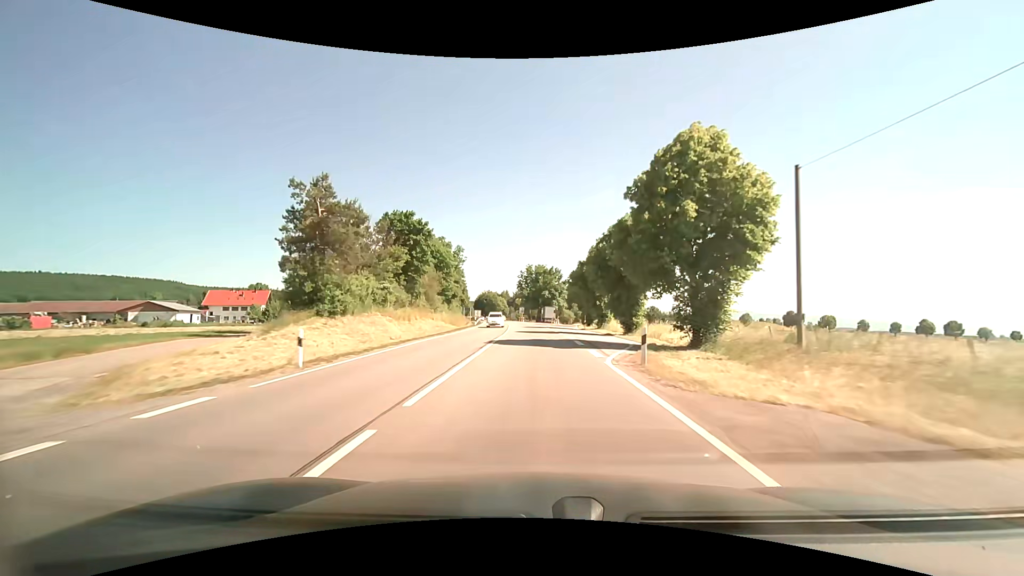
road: primary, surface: asphalt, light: Day
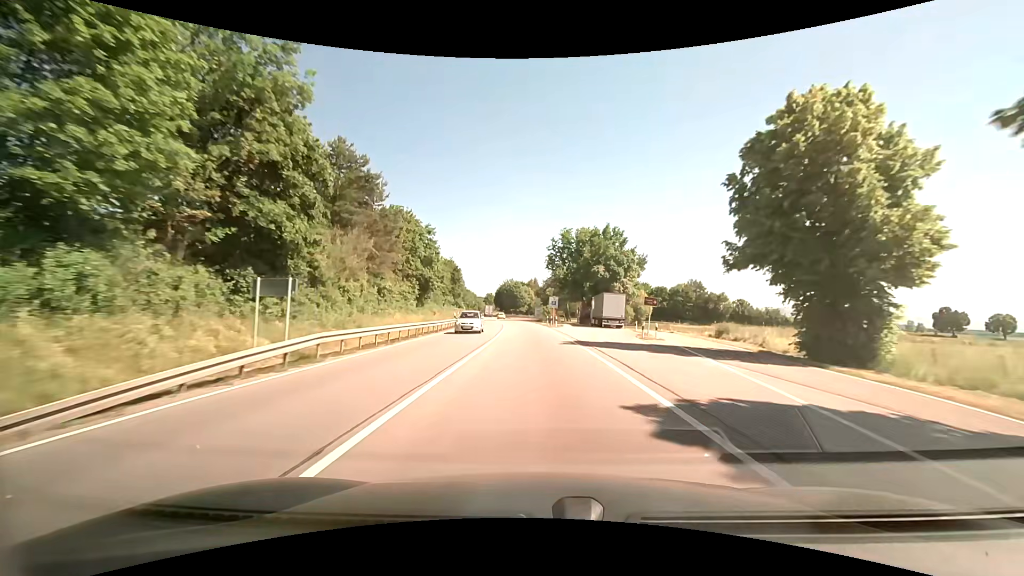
(-1.7, +64.8) m; -4°
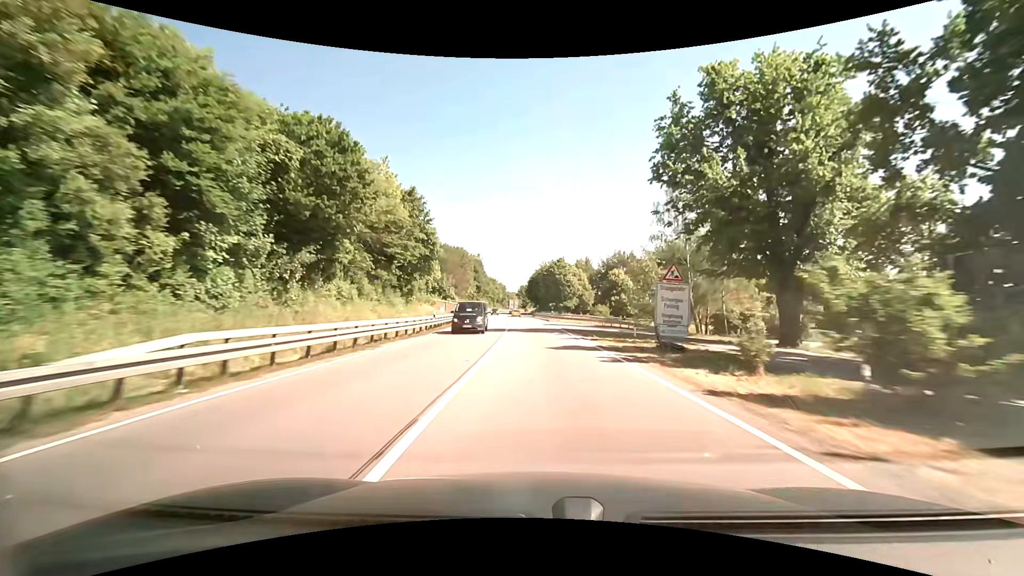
(-3.7, +65.7) m; -6°
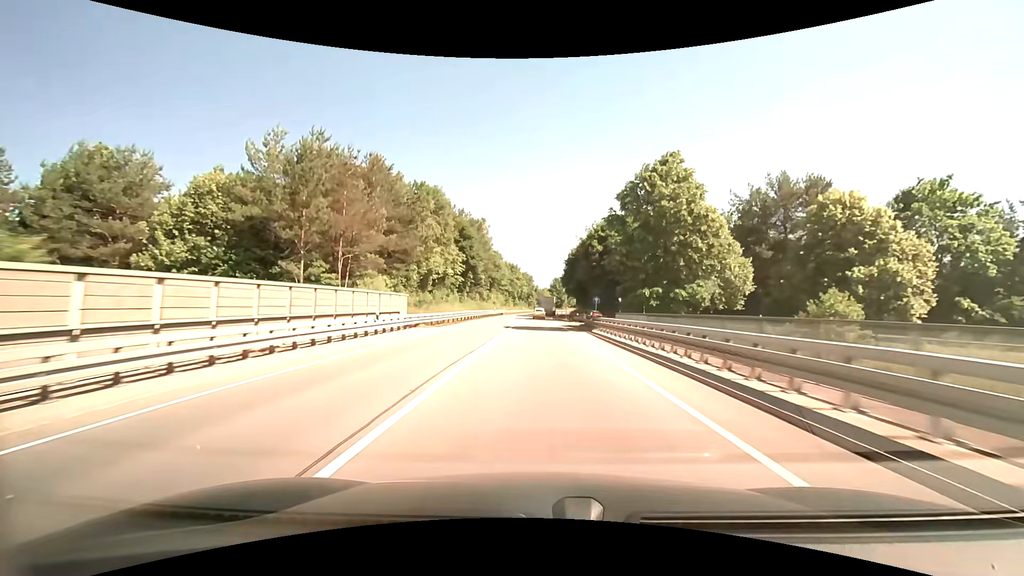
(-0.6, +64.7) m; -2°
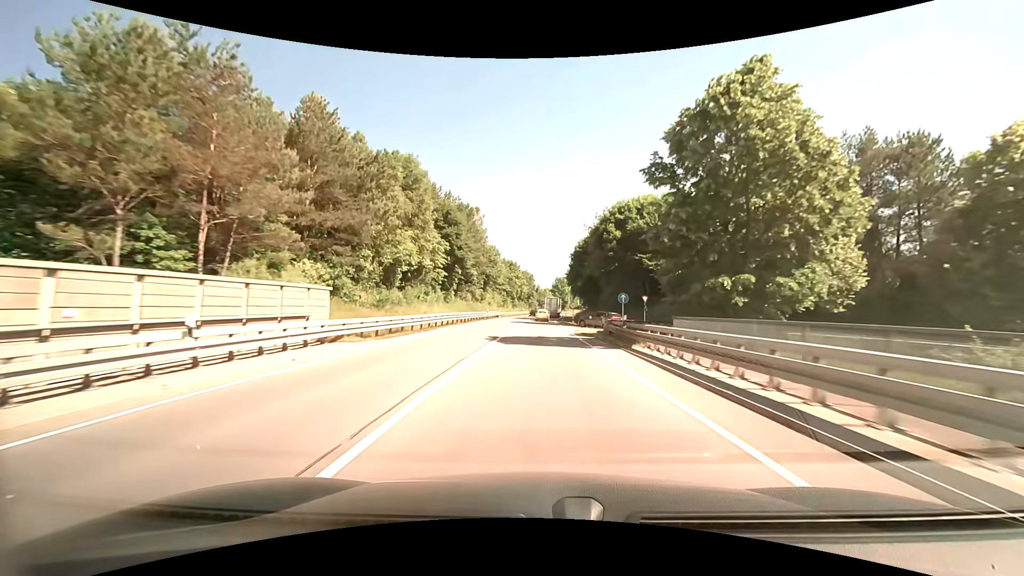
(0.0, +12.6) m; -1°
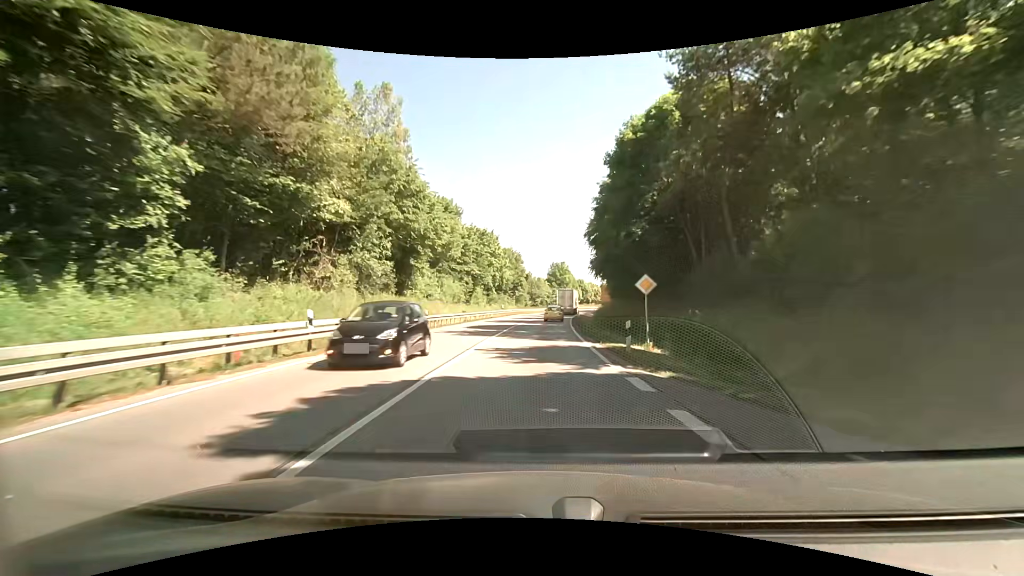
(+0.2, +47.9) m; +1°
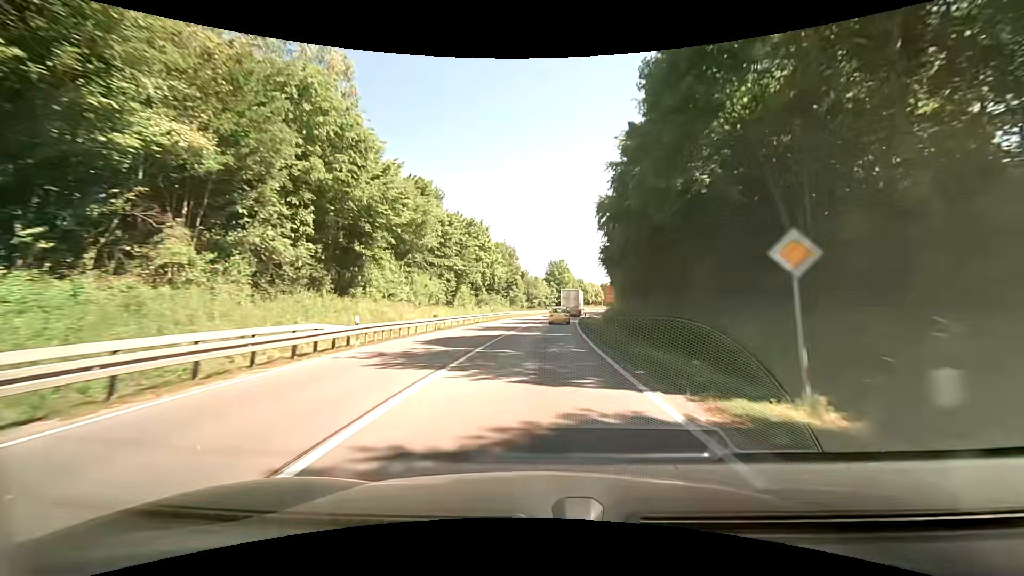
(0.0, +11.2) m; -1°
